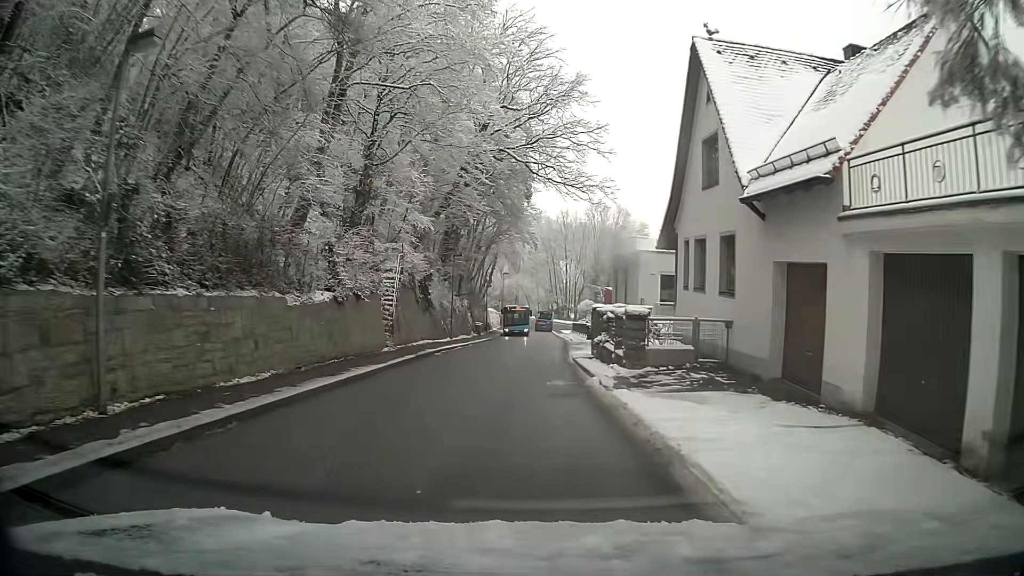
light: Day
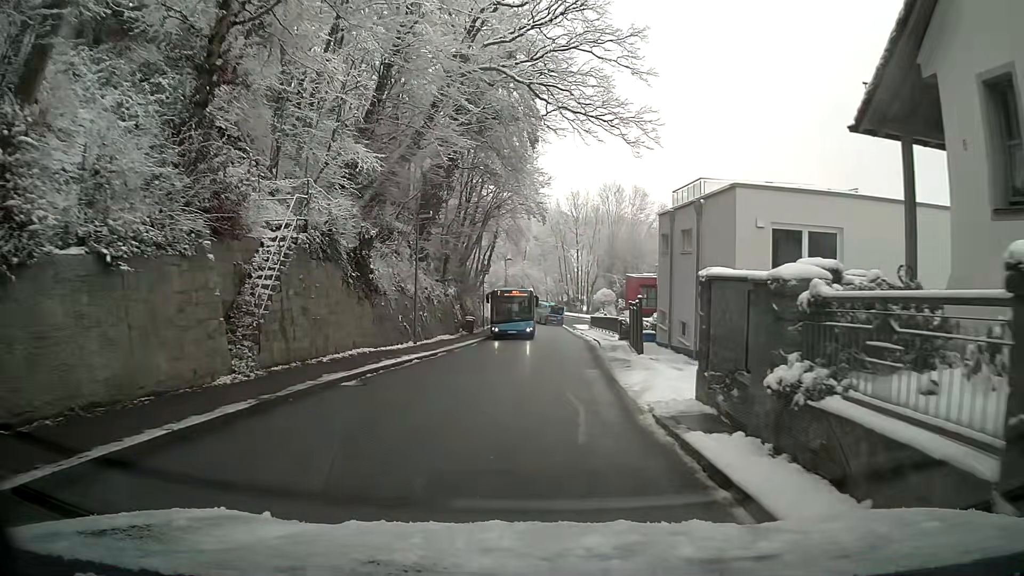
(0.0, +13.9) m; 0°
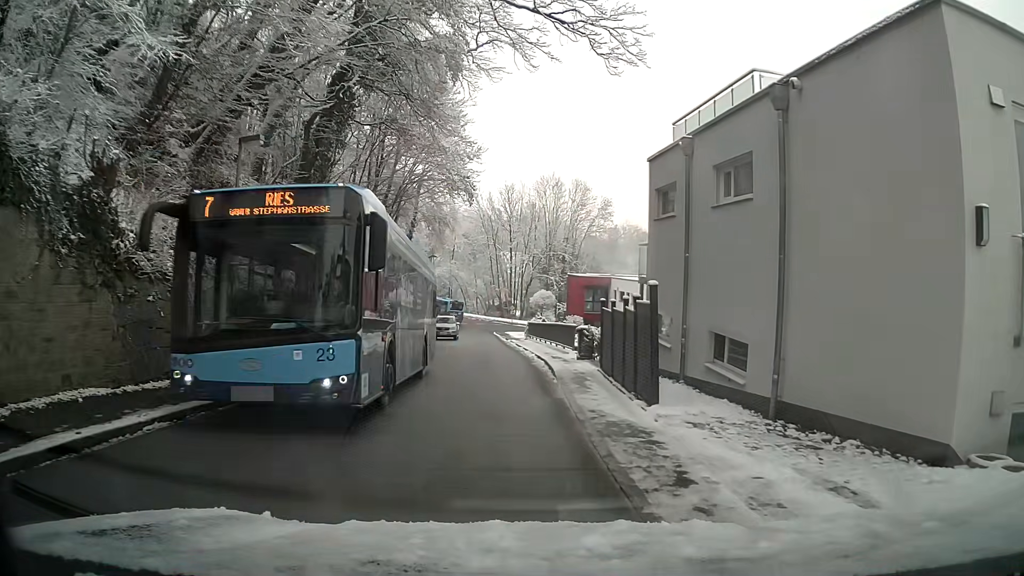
(+0.3, +11.0) m; +4°
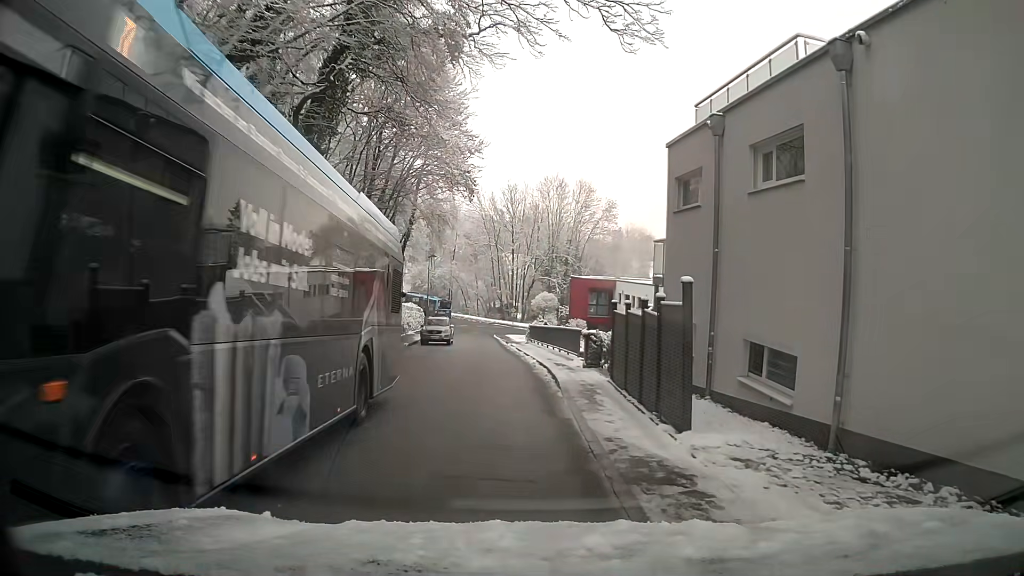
(0.0, +2.1) m; +1°
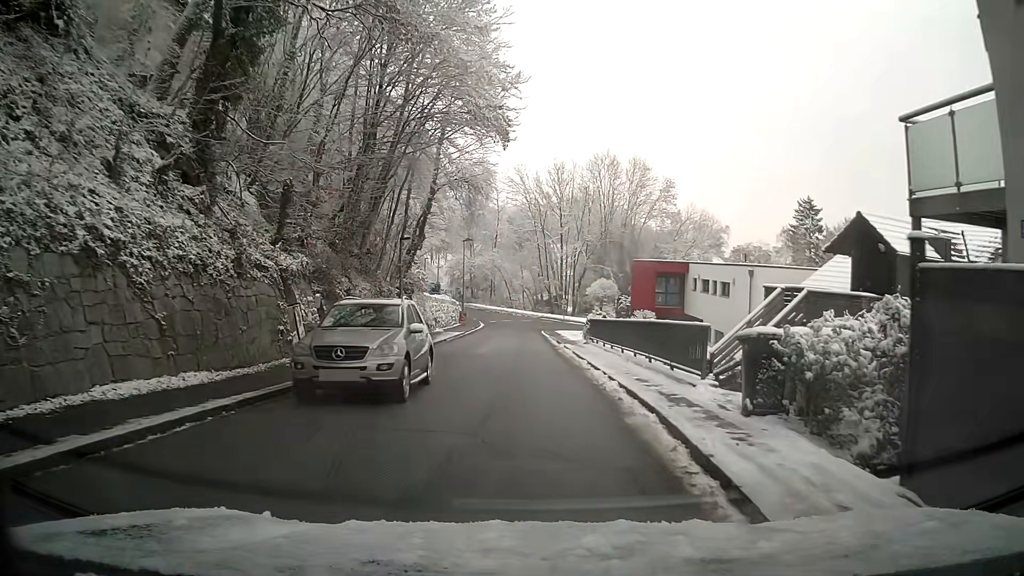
(-0.4, +11.4) m; -2°
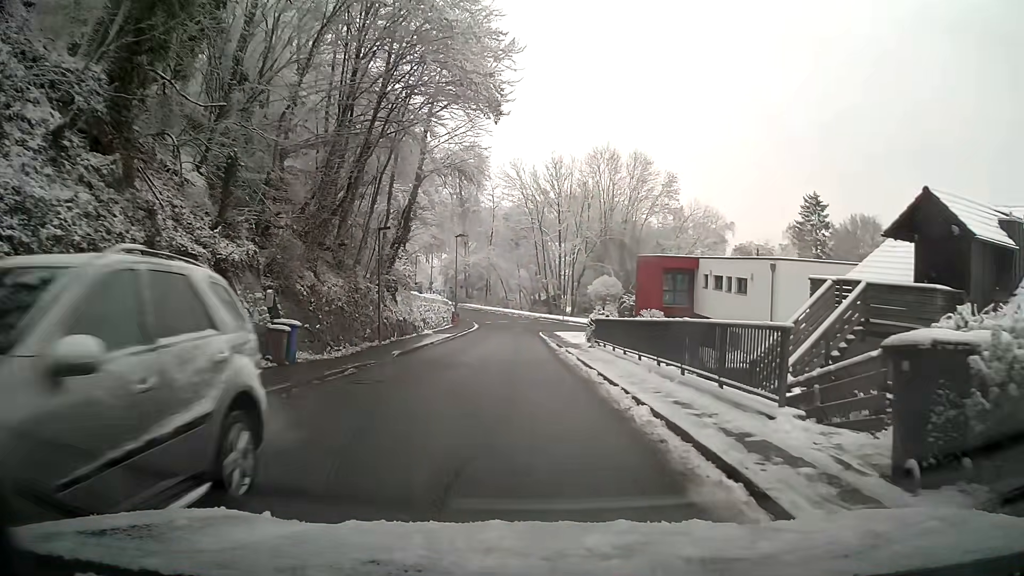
(0.0, +4.0) m; -1°
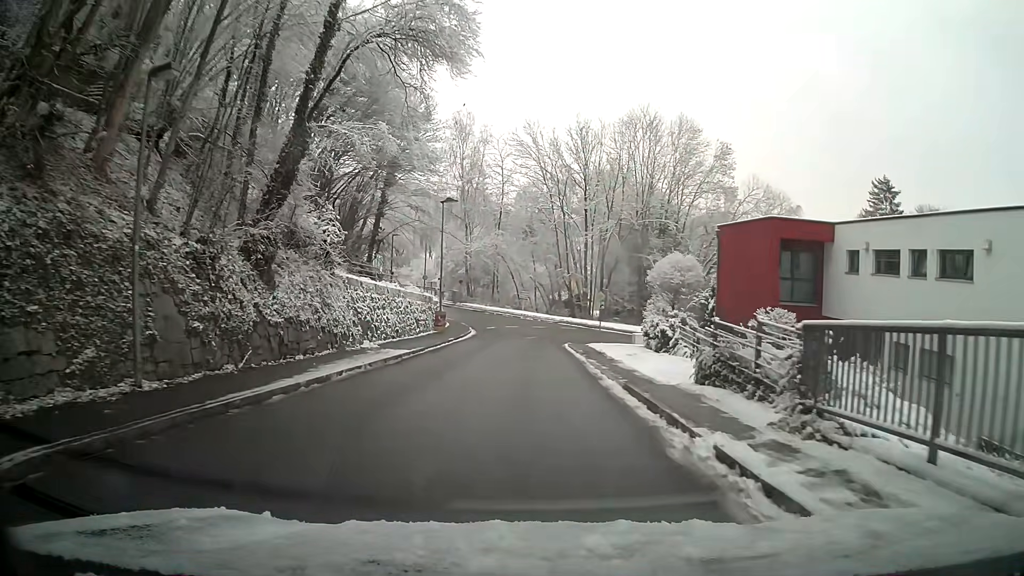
(-0.4, +19.7) m; -1°
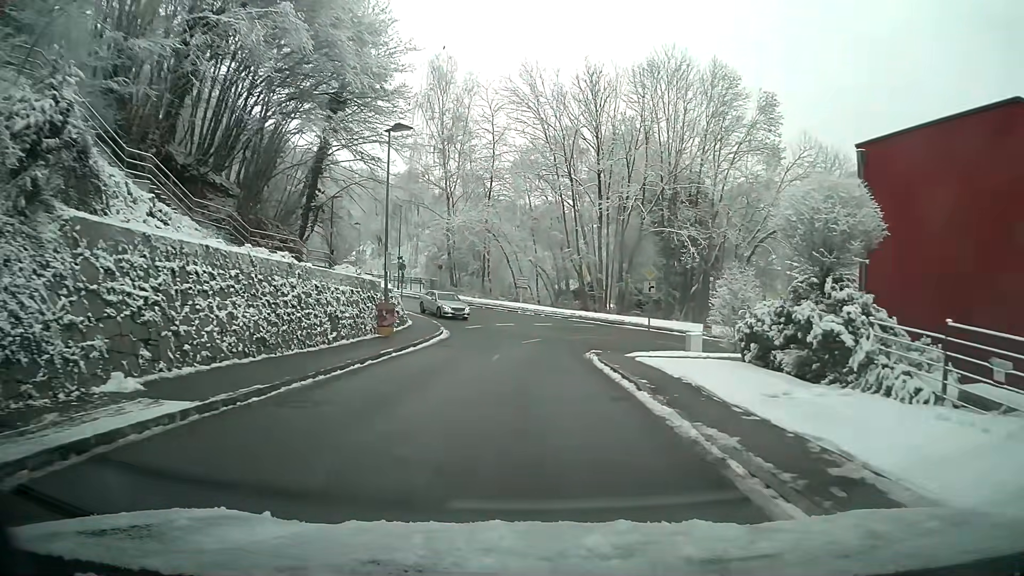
(-0.1, +15.7) m; 0°
